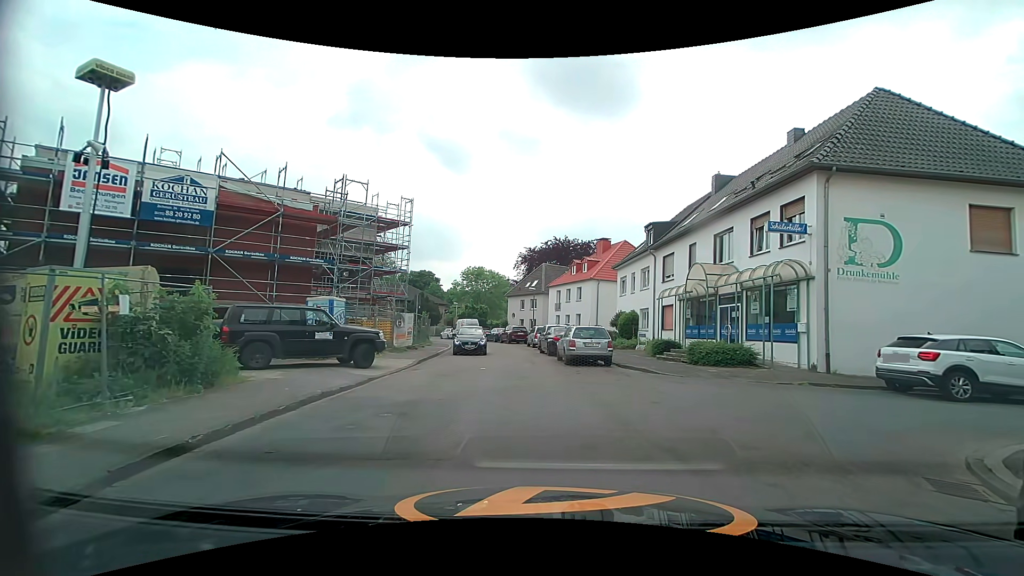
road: residential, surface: asphalt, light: Day
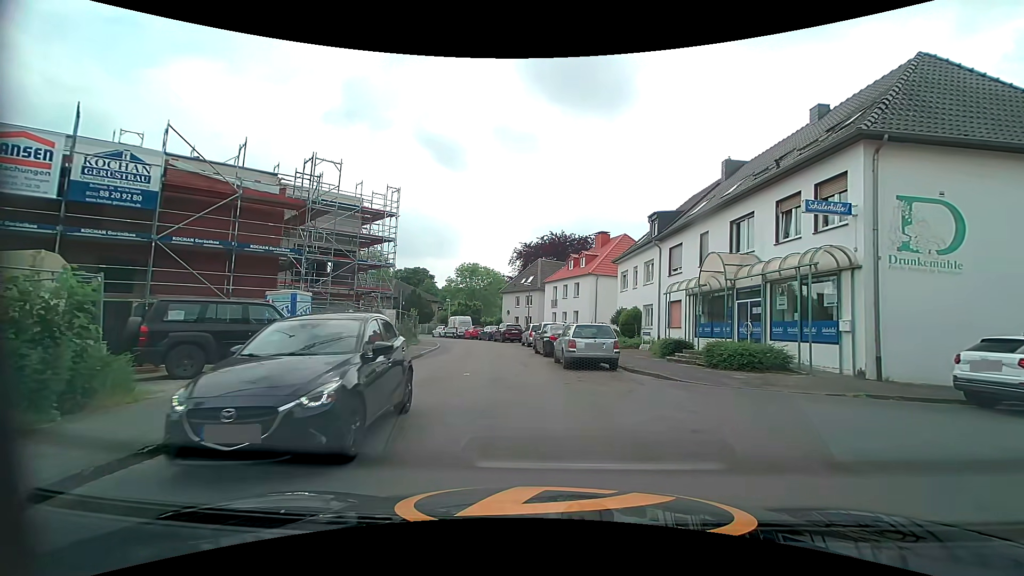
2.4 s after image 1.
(0.0, +2.7) m; 0°
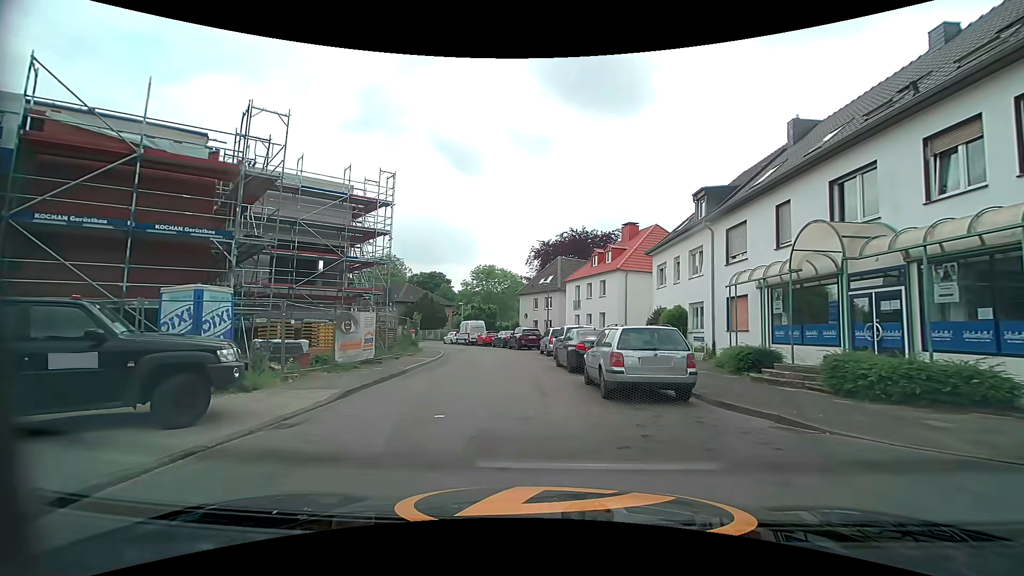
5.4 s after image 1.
(+0.3, +6.0) m; +1°
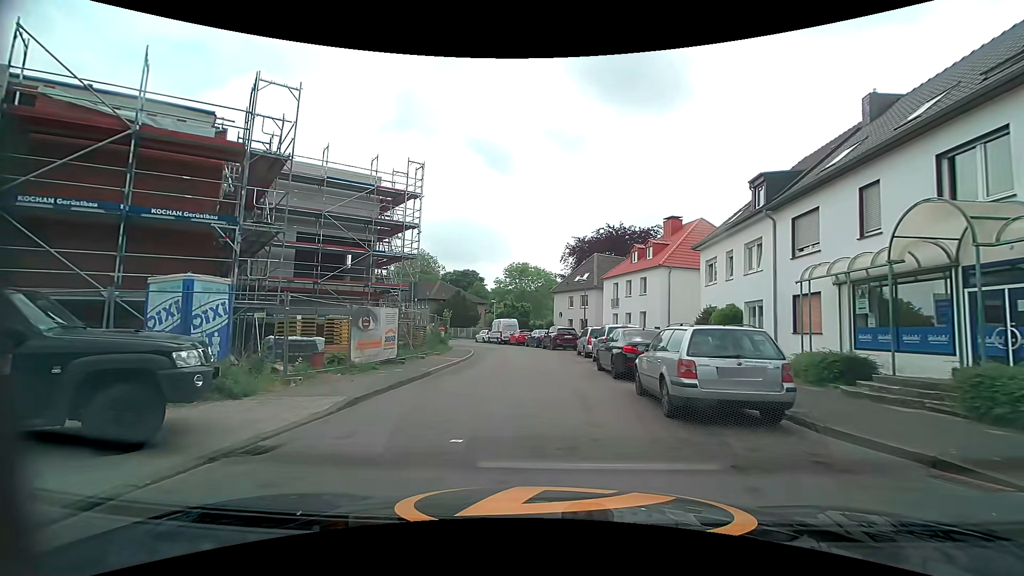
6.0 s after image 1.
(-0.1, +2.0) m; -5°
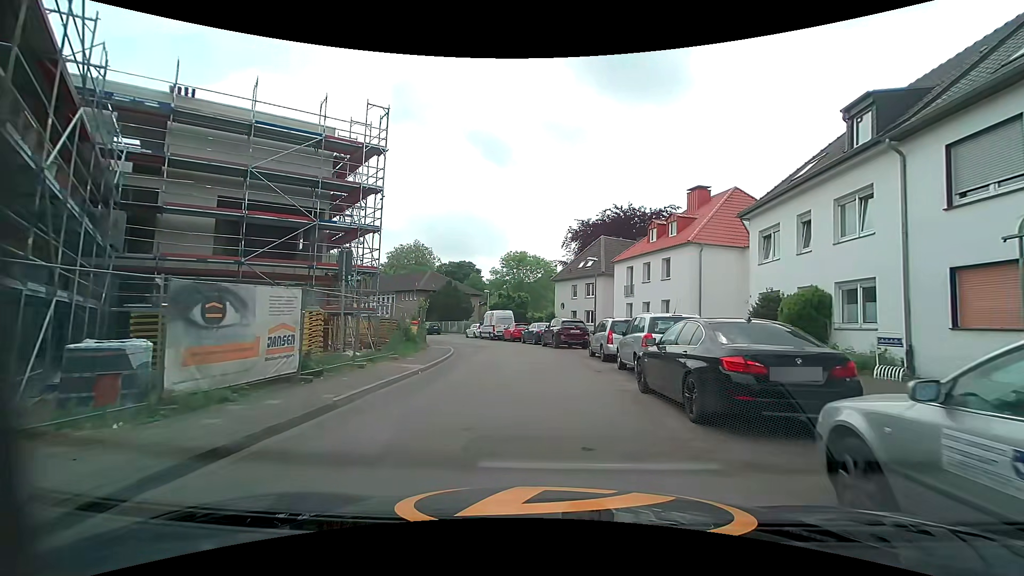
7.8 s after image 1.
(+0.1, +7.5) m; +1°
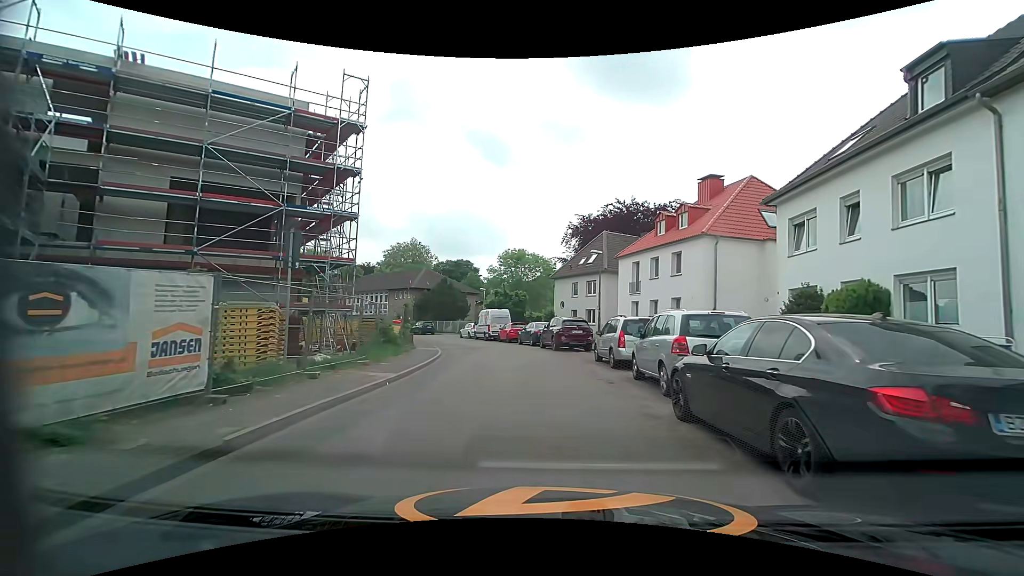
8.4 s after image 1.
(0.0, +2.9) m; 0°
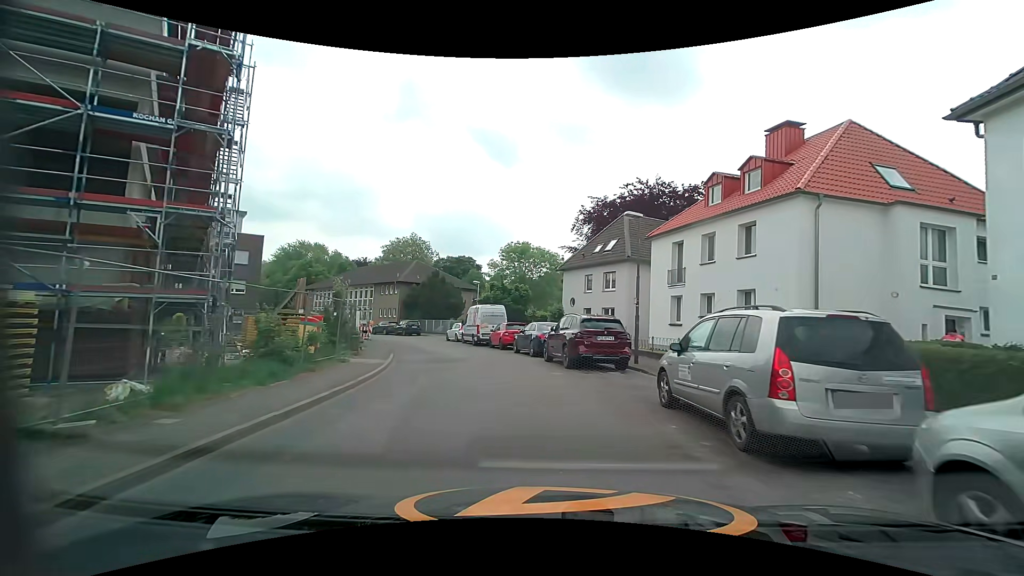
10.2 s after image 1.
(0.0, +9.4) m; -2°
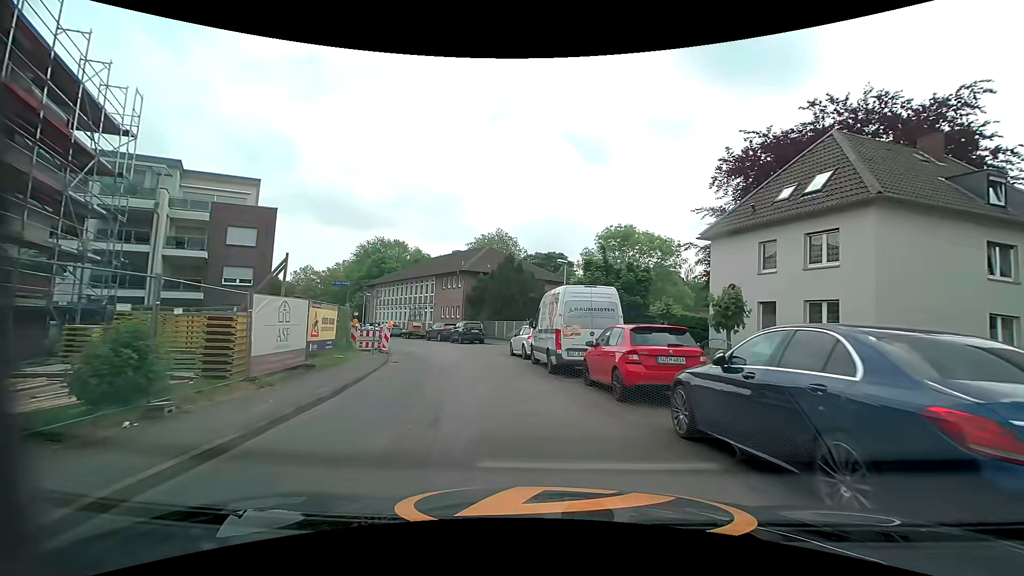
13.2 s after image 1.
(-1.1, +16.9) m; -11°
